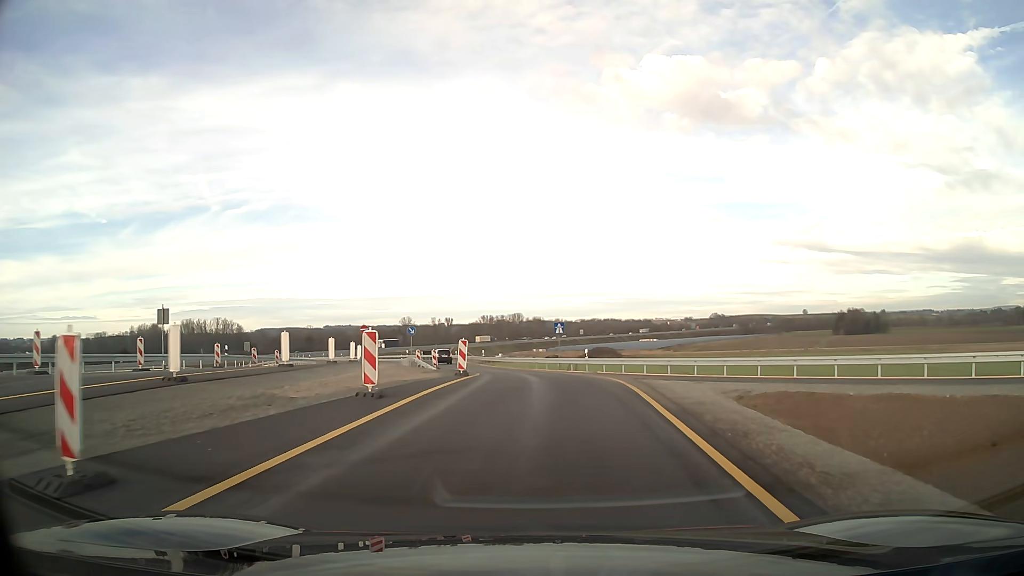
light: Day
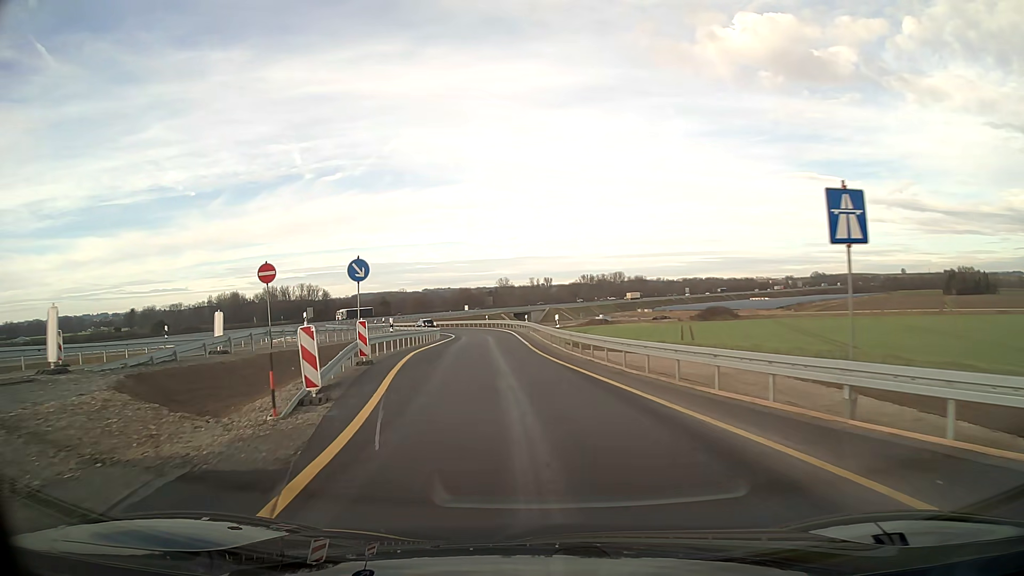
(-1.9, +34.5) m; -10°
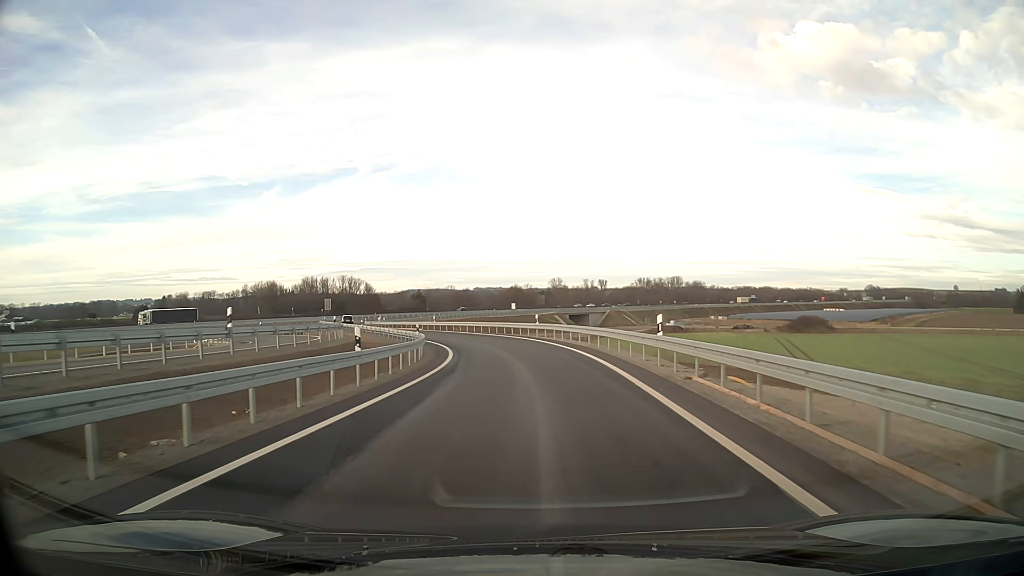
(-1.9, +38.3) m; -4°
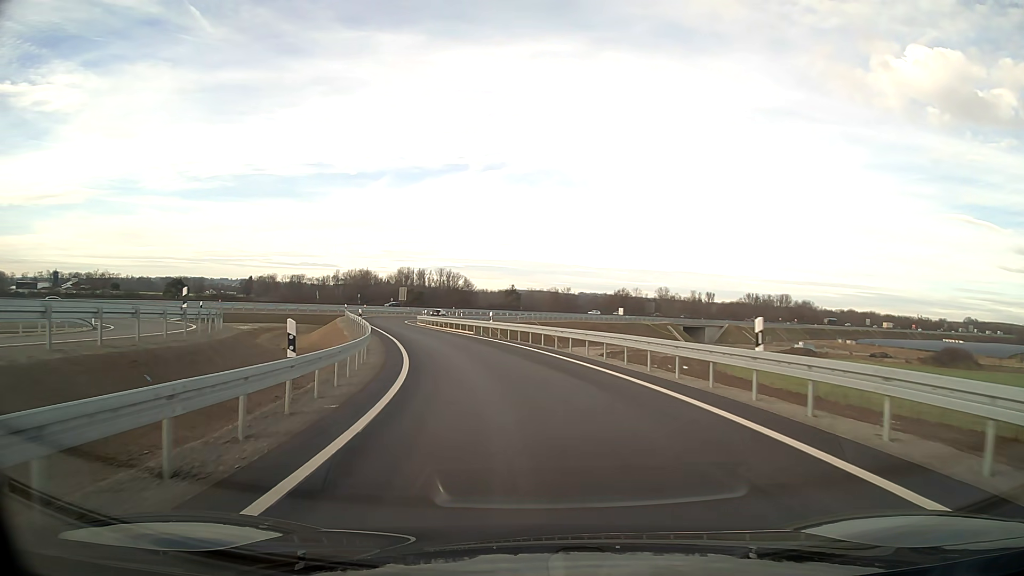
(-2.0, +30.3) m; -10°
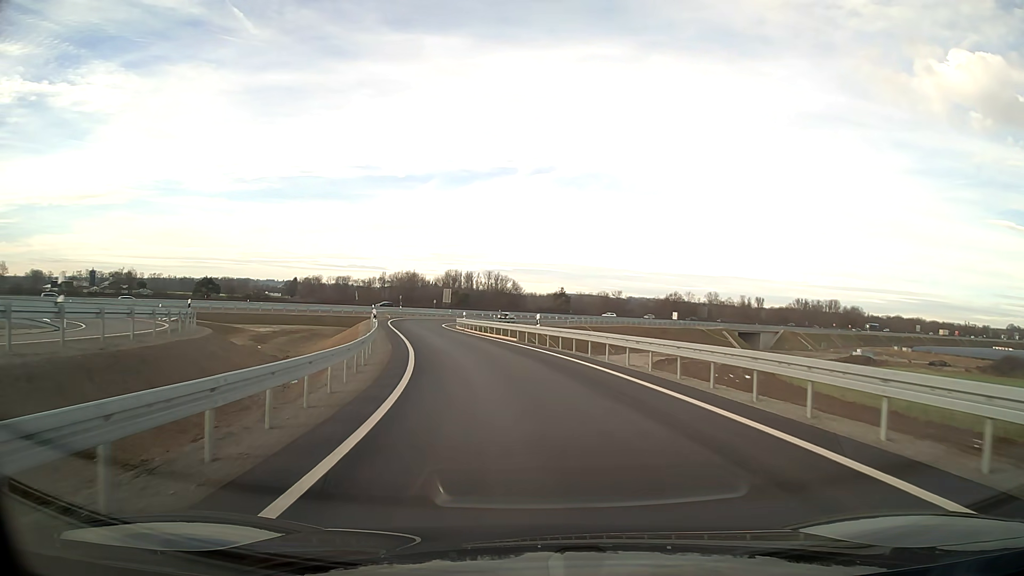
(-0.2, +7.6) m; -4°
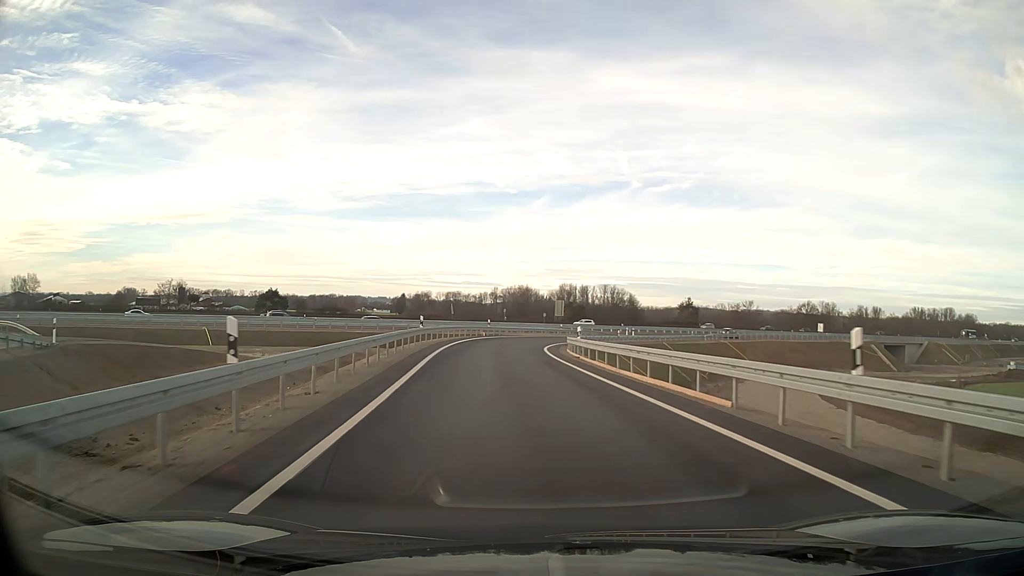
(-2.0, +23.1) m; -9°
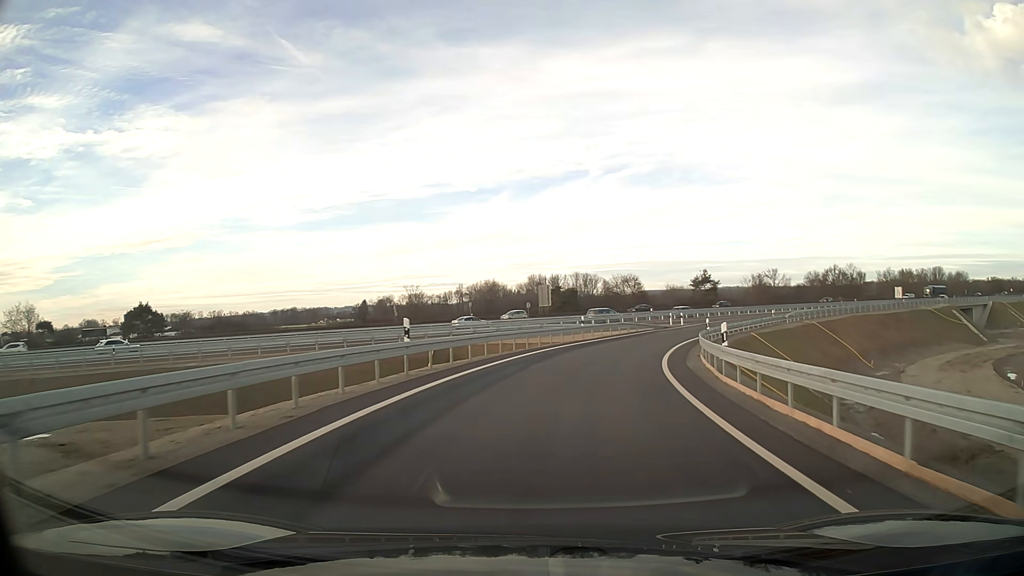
(-0.5, +40.0) m; +5°
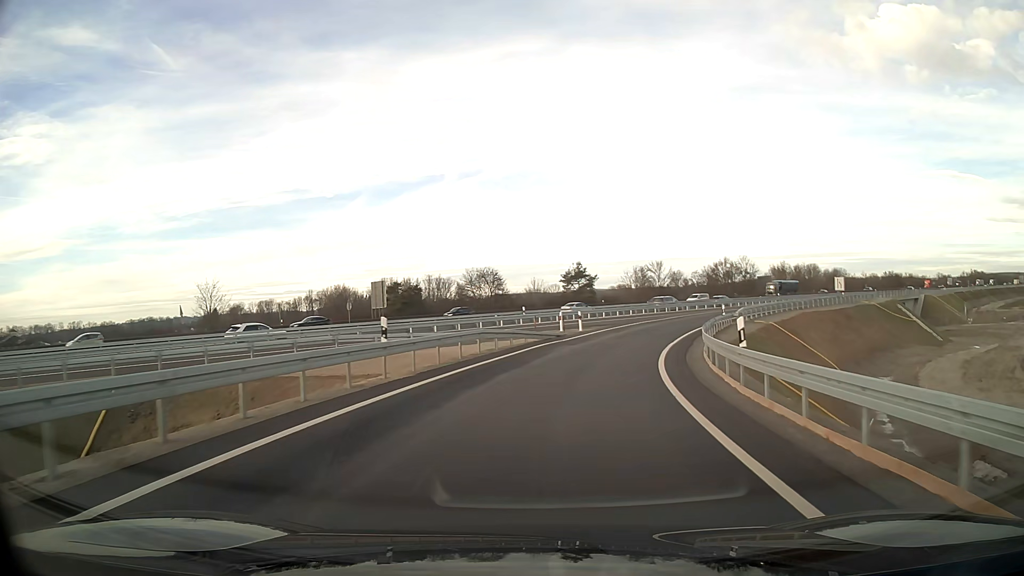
(+2.7, +24.2) m; +13°
